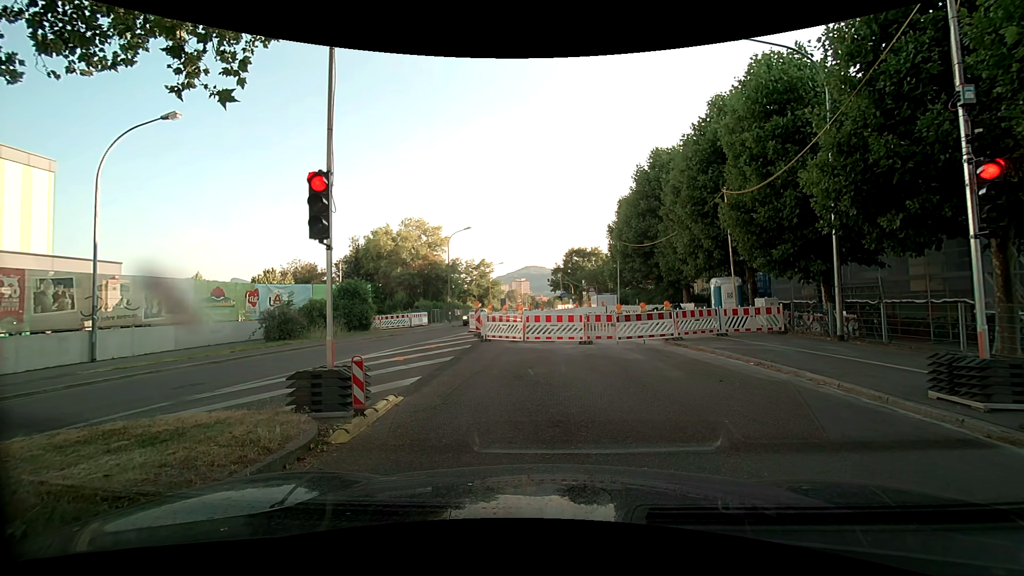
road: secondary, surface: asphalt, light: Day
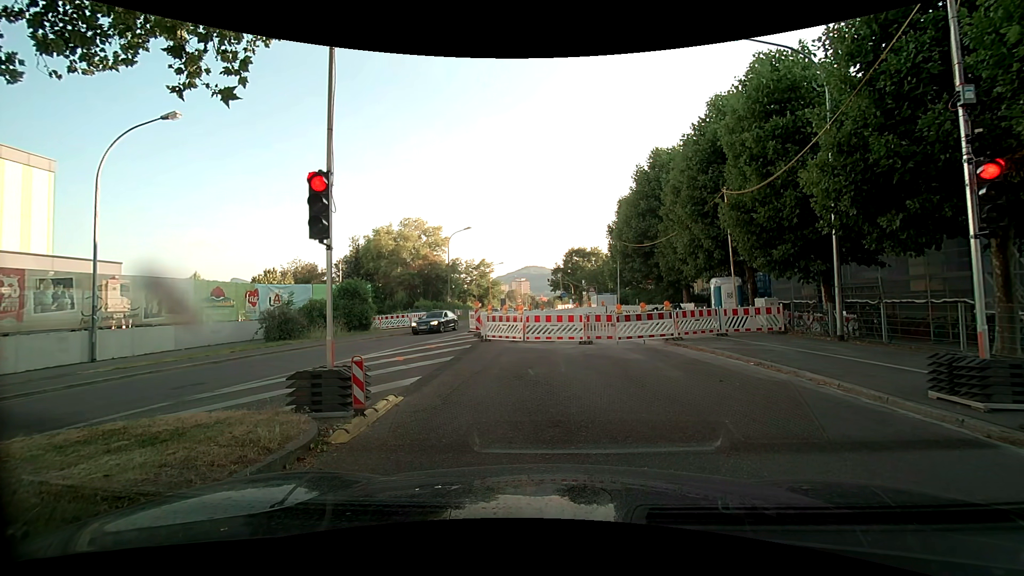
(0.0, 0.0) m; 0°
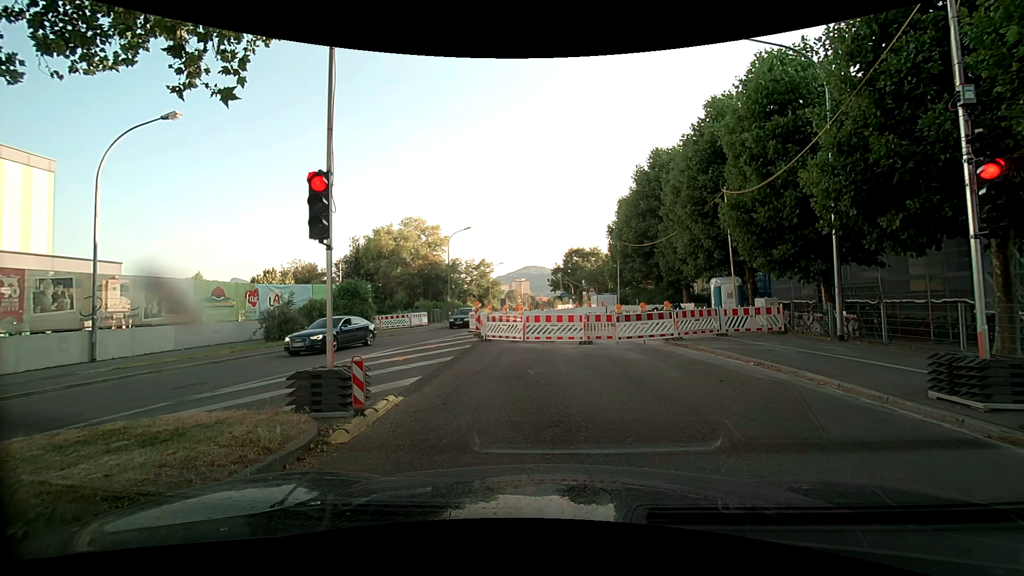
(0.0, 0.0) m; 0°
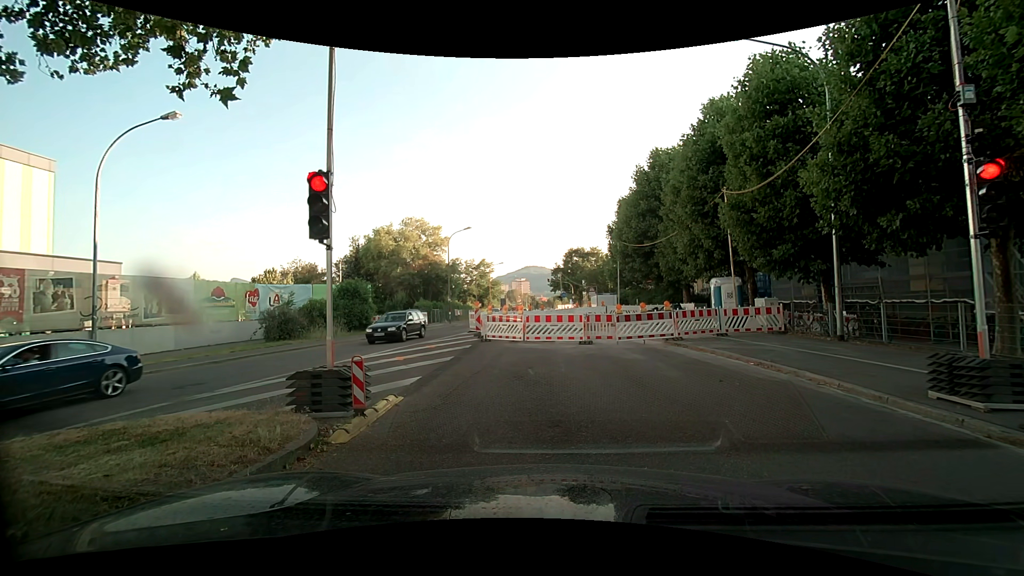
(0.0, 0.0) m; 0°
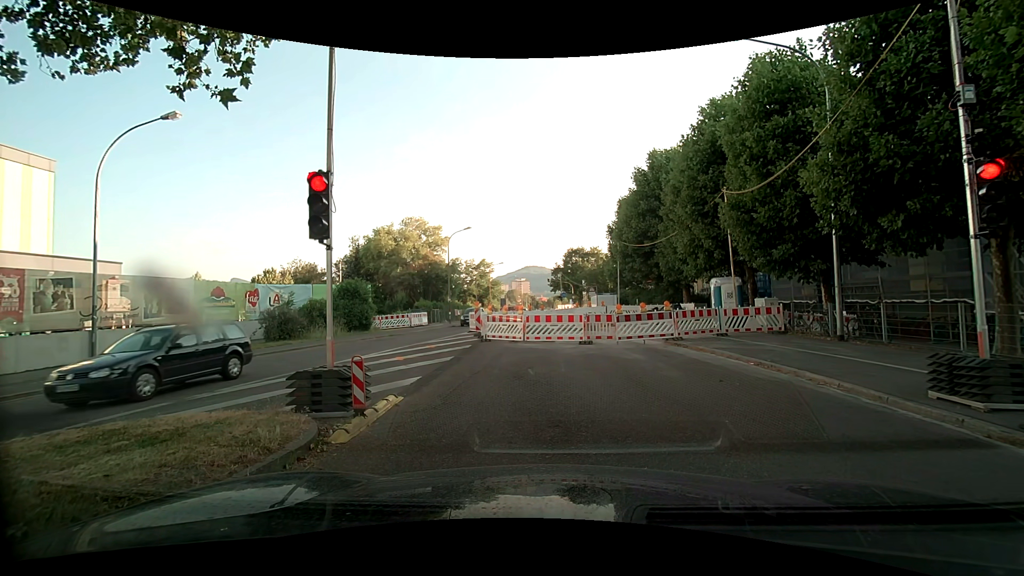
(0.0, 0.0) m; 0°
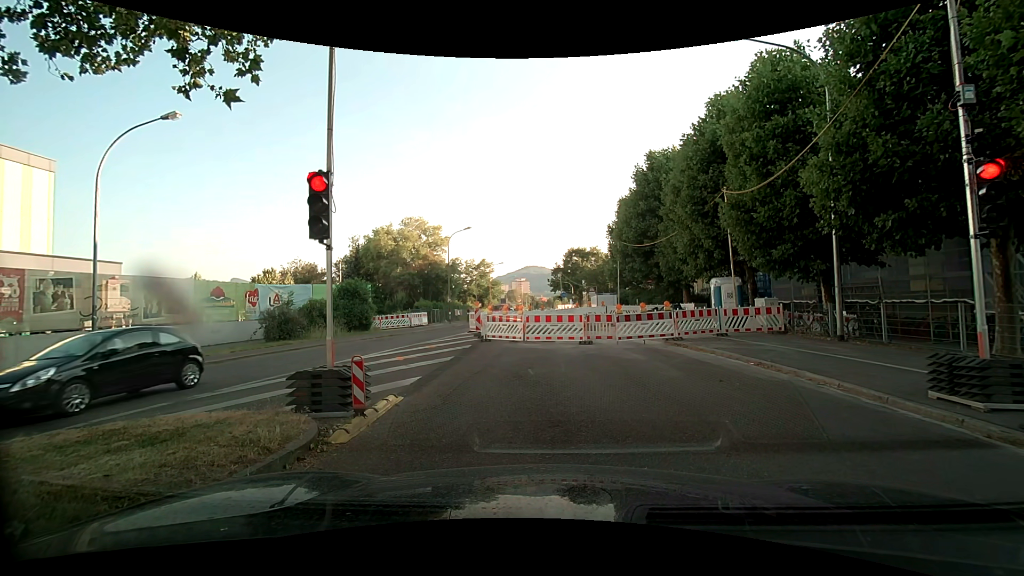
(0.0, 0.0) m; 0°
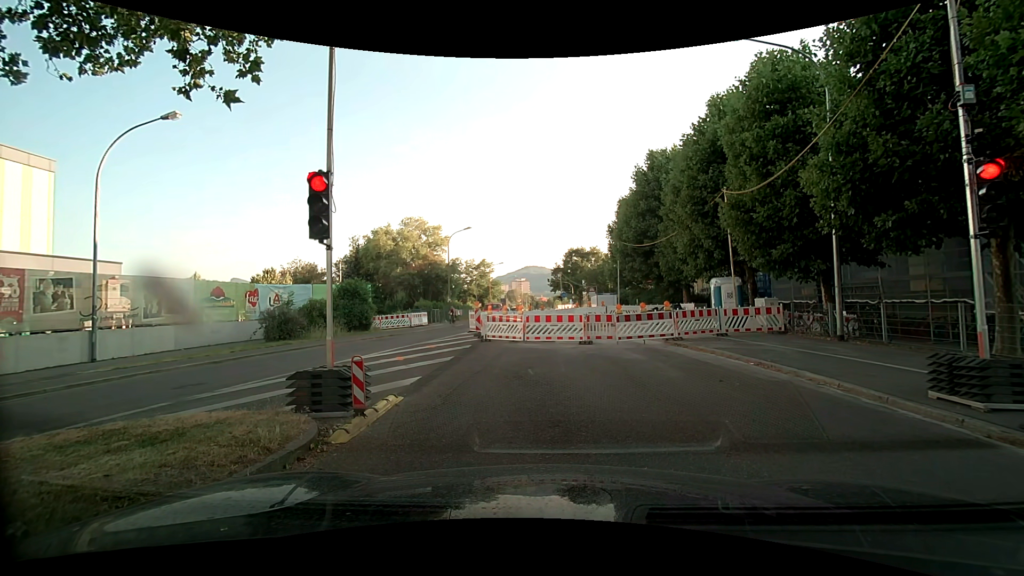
(0.0, 0.0) m; 0°
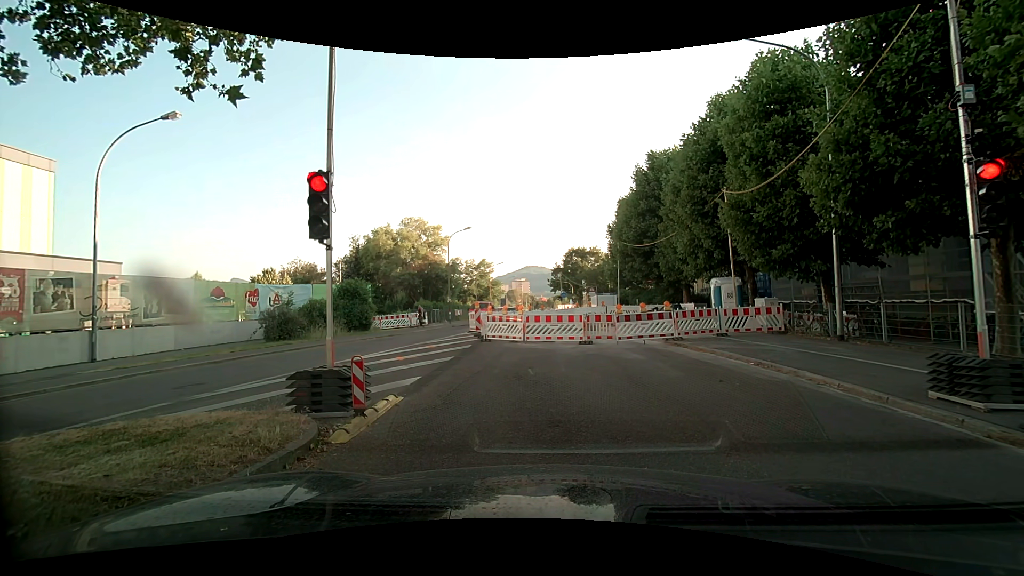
(0.0, 0.0) m; 0°
